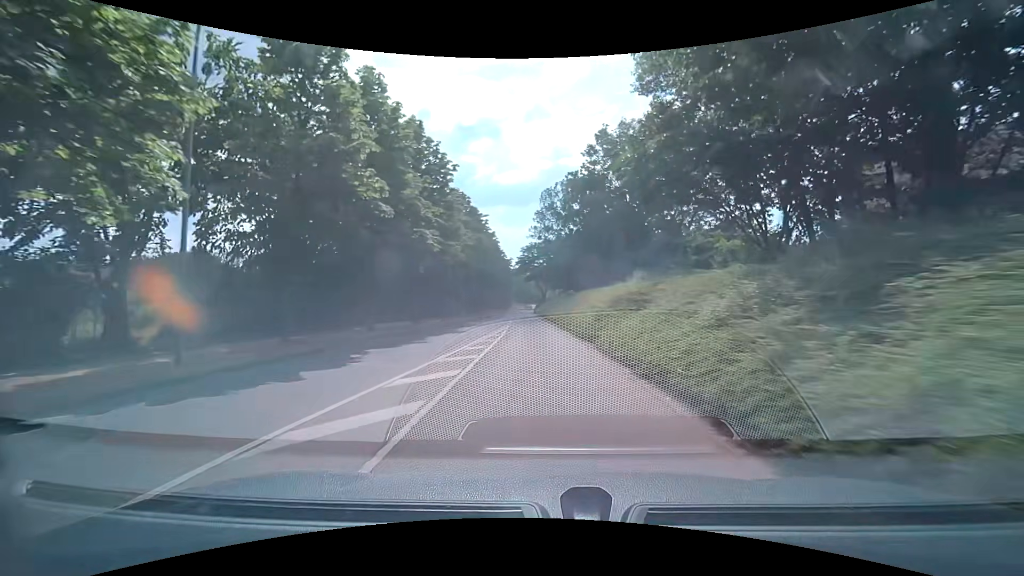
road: tertiary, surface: asphalt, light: Day
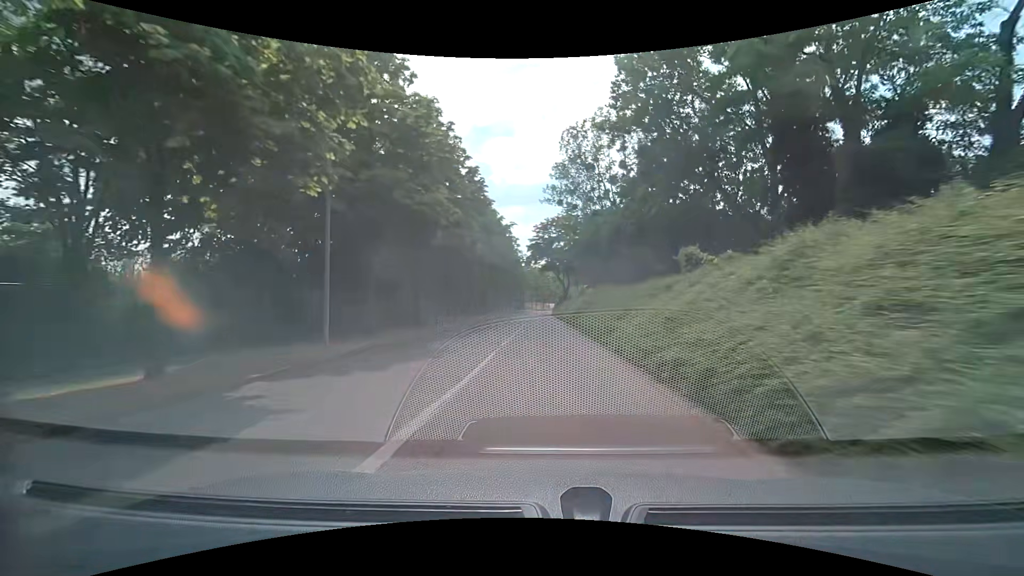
(-0.7, +29.6) m; -2°
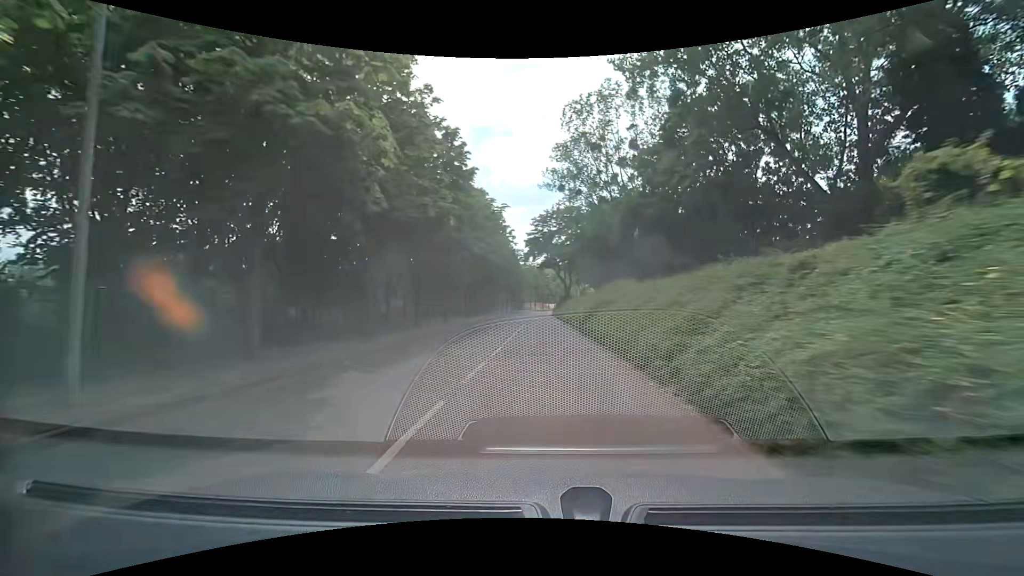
(0.0, +7.5) m; 0°
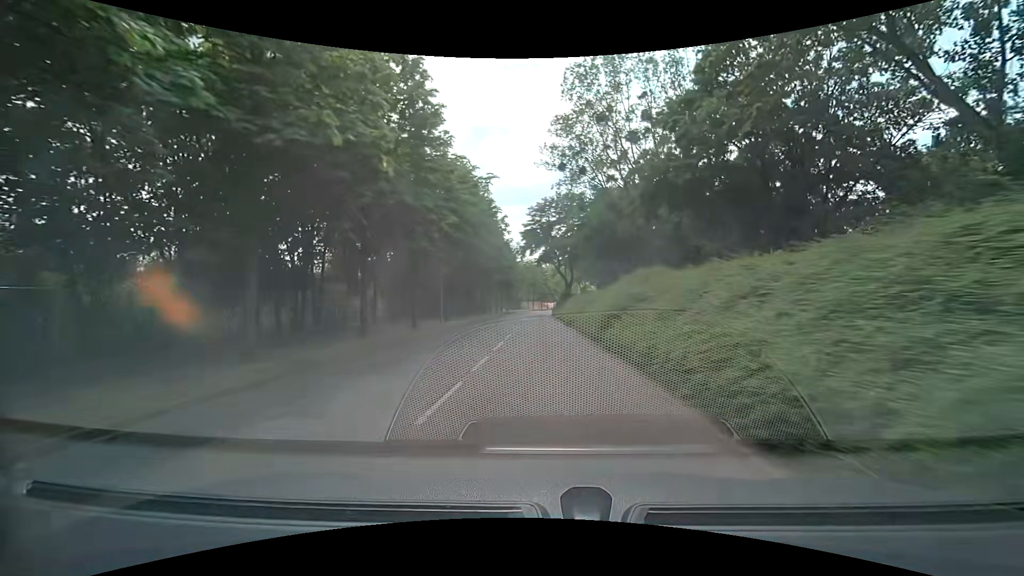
(0.0, +7.5) m; 0°
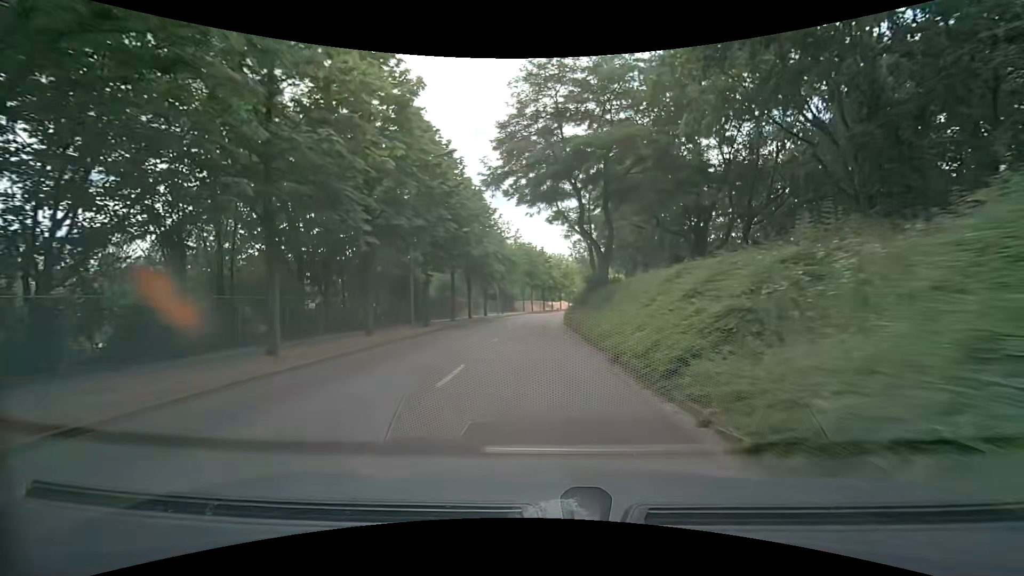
(-0.1, +37.8) m; 0°
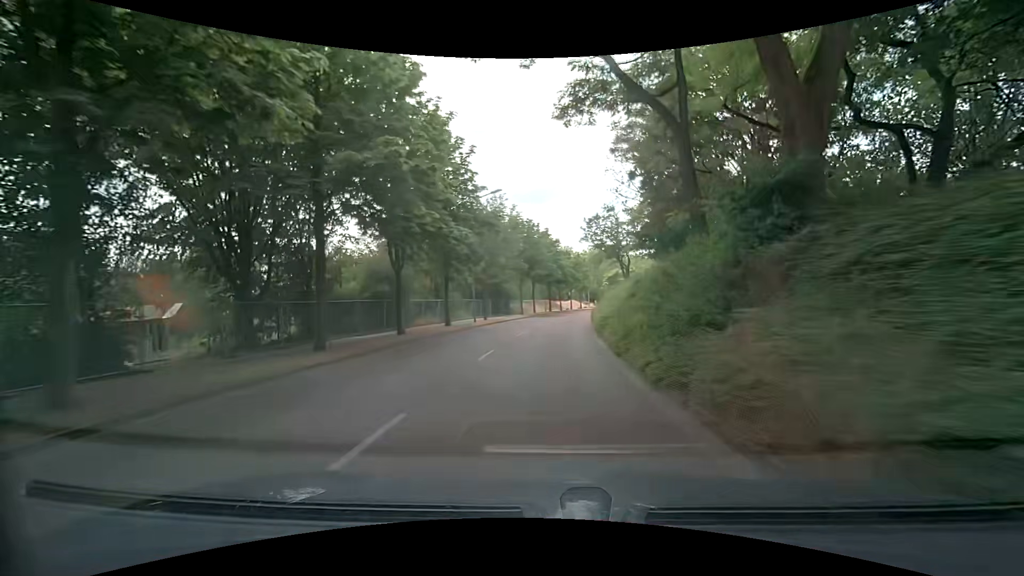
(-0.2, +23.0) m; -1°
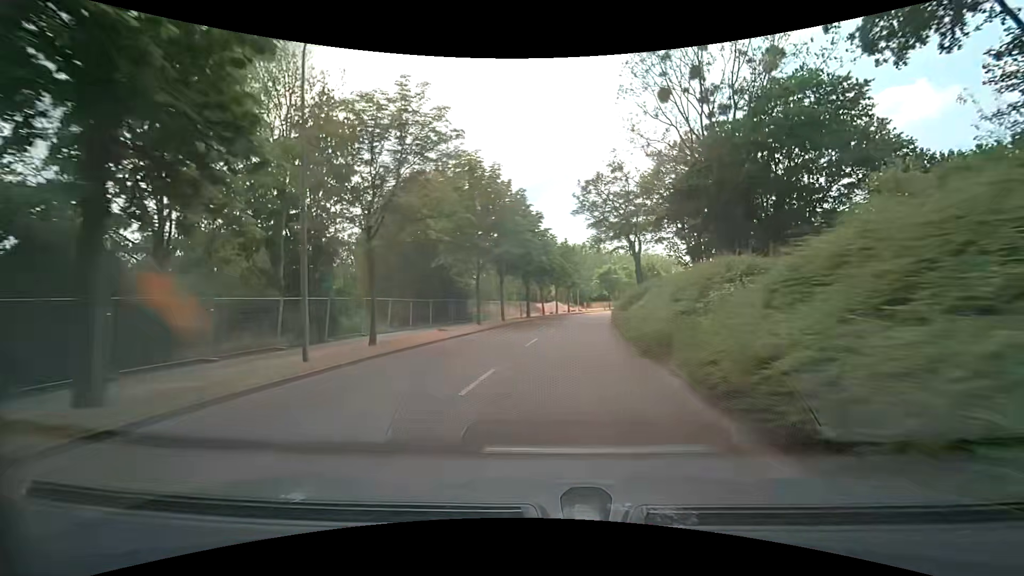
(+0.2, +22.4) m; +1°
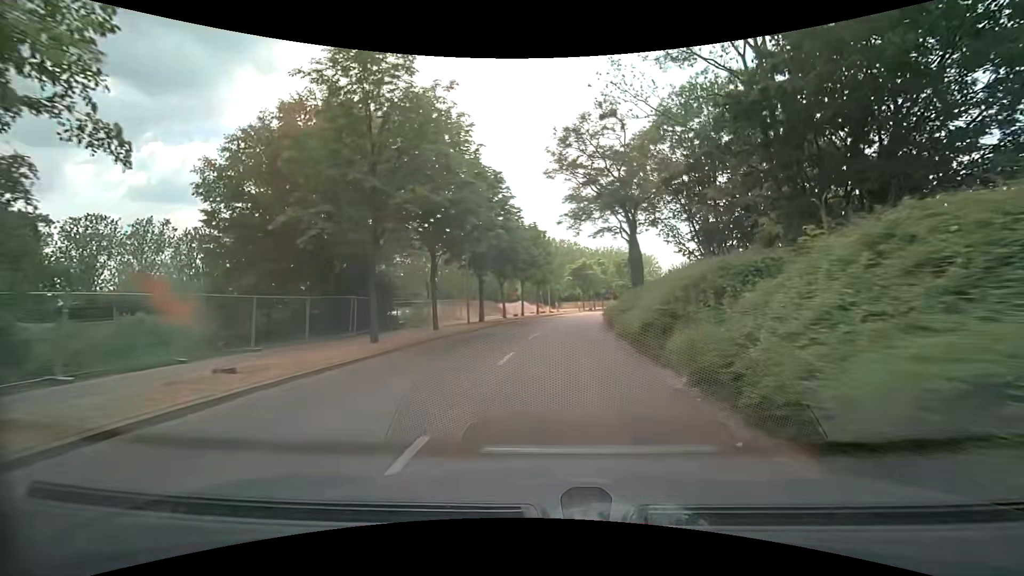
(+0.7, +14.3) m; +6°
(0, +10) (0, +20) (+1, +30) (+2, +40) (+3, +50) (+4, +60) (+6, +70) (+9, +79) (+11, +89) (+14, +99) m
